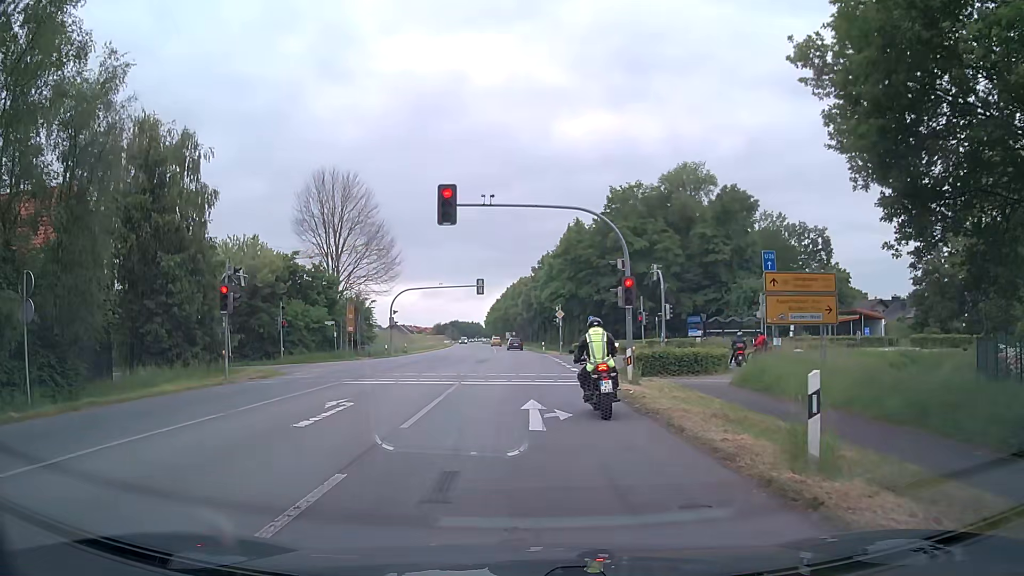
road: primary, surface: asphalt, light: Day
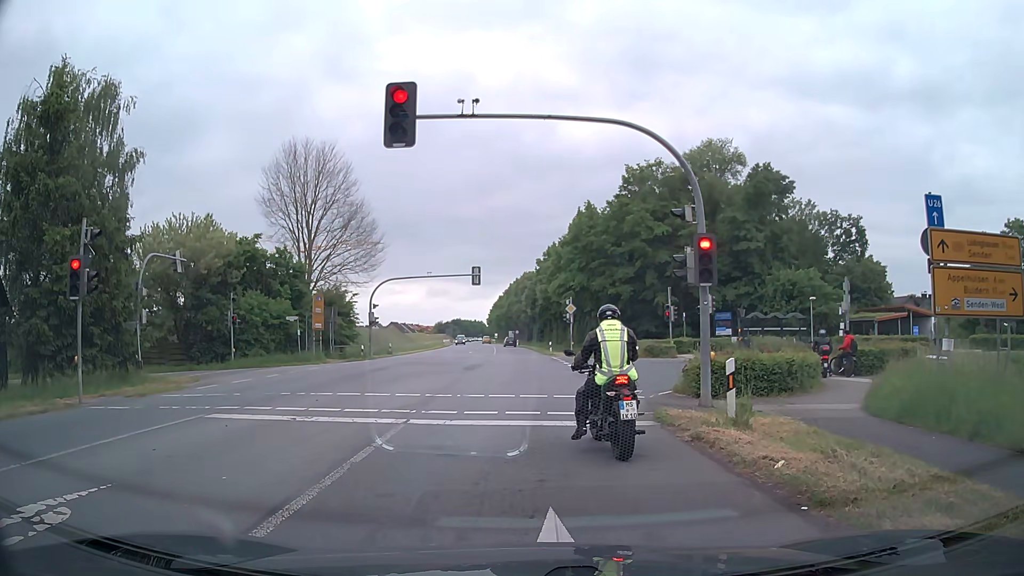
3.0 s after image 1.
(0.0, +9.0) m; +1°
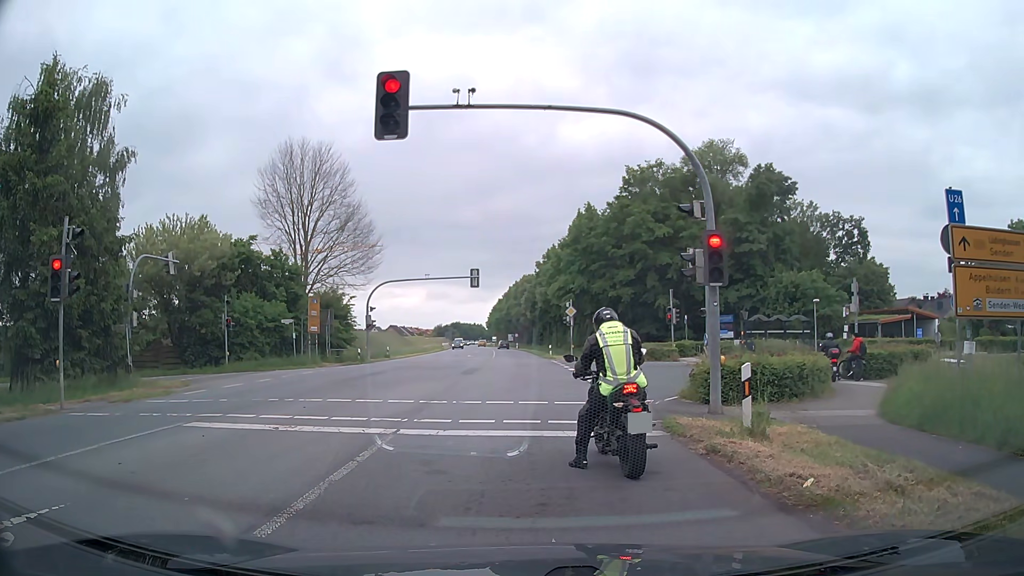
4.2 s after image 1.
(0.0, +0.7) m; 0°
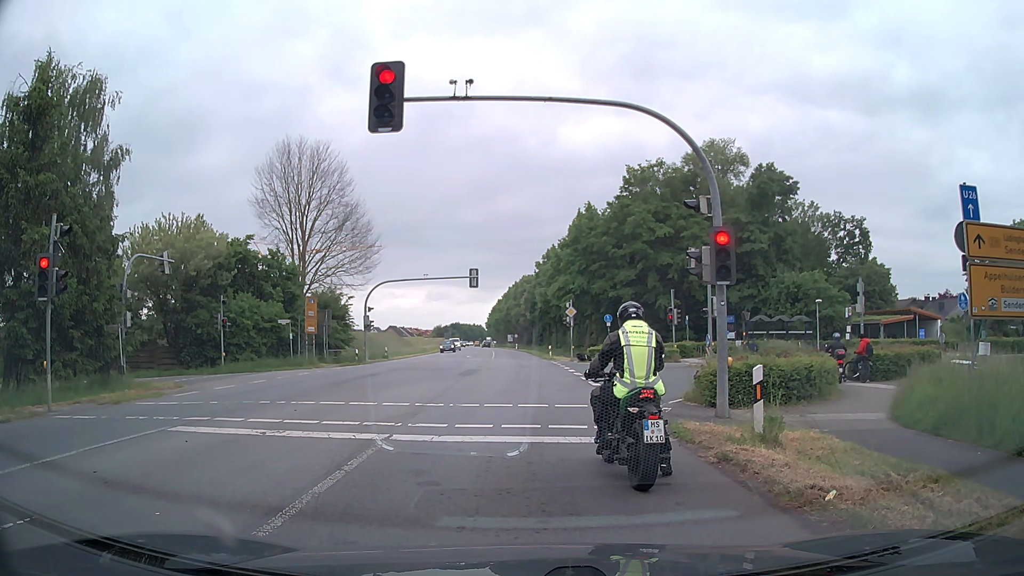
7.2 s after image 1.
(0.0, +0.6) m; 0°
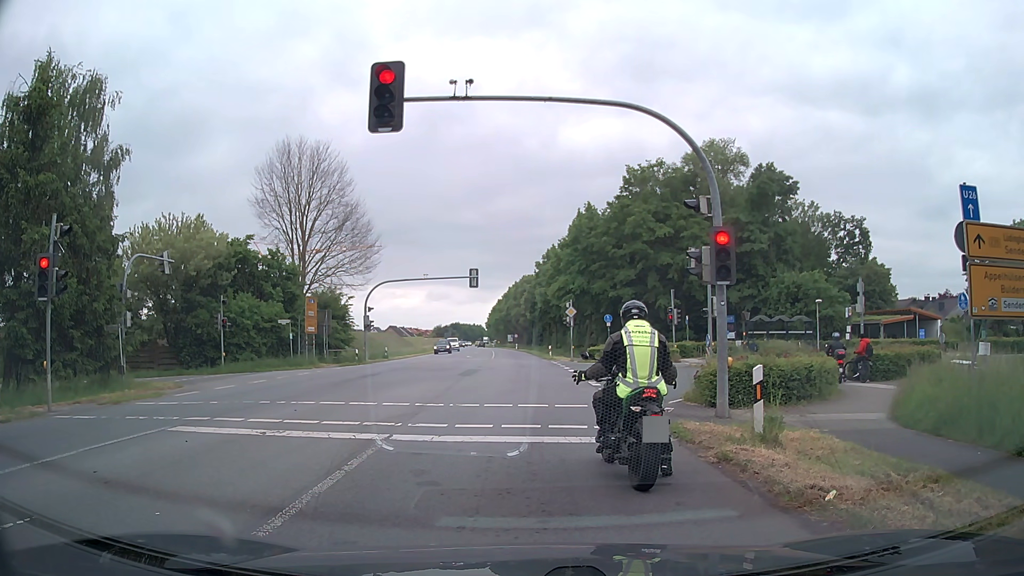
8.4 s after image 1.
(0.0, 0.0) m; 0°
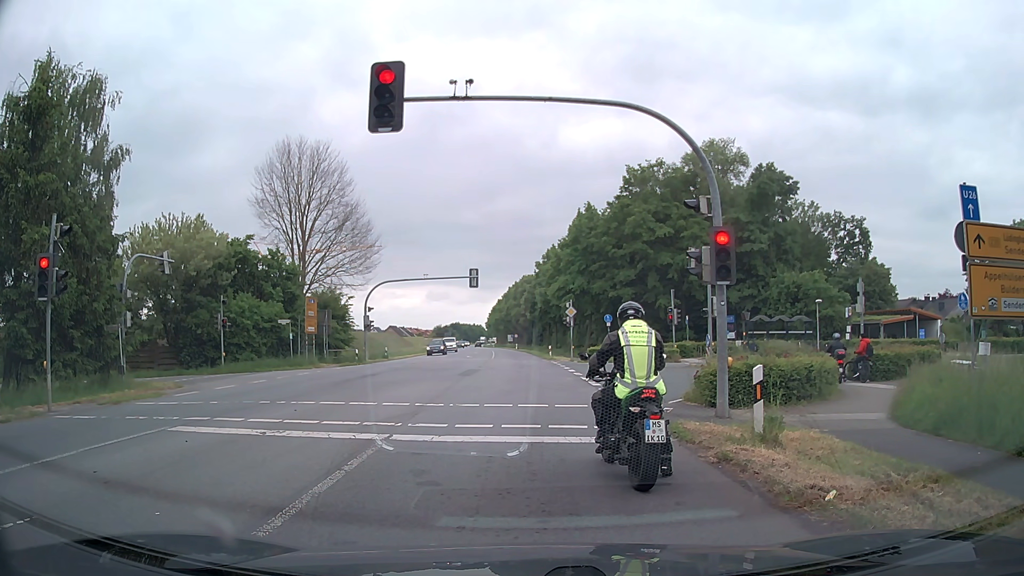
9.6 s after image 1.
(0.0, 0.0) m; 0°
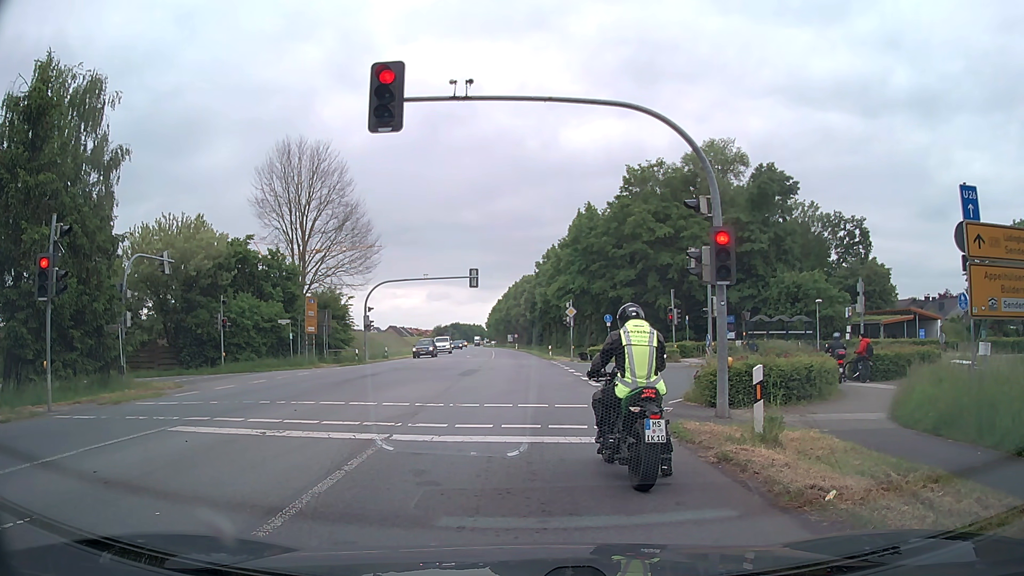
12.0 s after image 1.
(0.0, 0.0) m; 0°
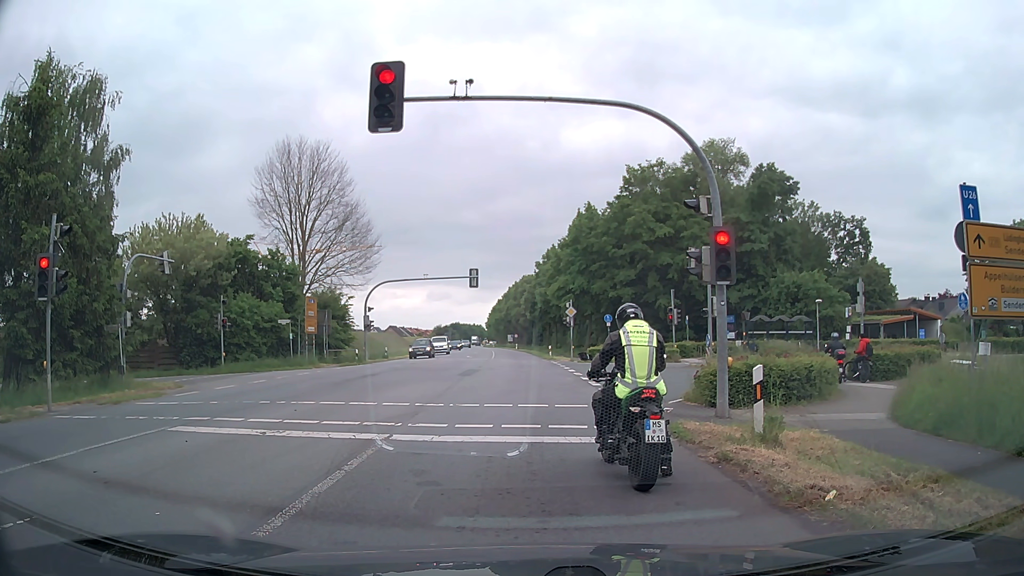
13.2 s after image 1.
(0.0, 0.0) m; 0°
(0, +10) (0, +20) (0, +30) (0, +40) (-1, +50) (-1, +60) (-2, +70) (-2, +80) (-3, +90) (-4, +100) m
